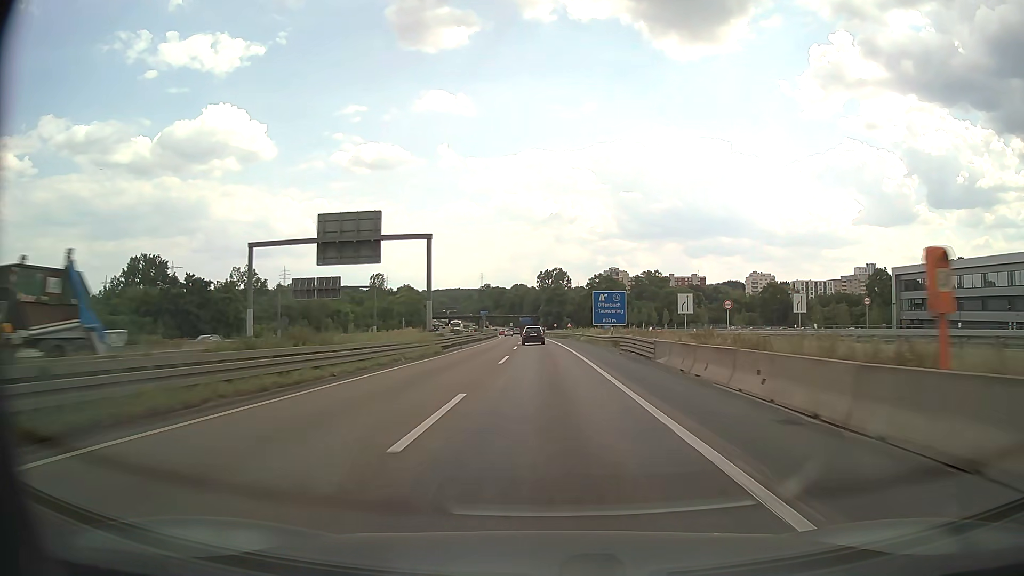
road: motorway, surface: asphalt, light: Day
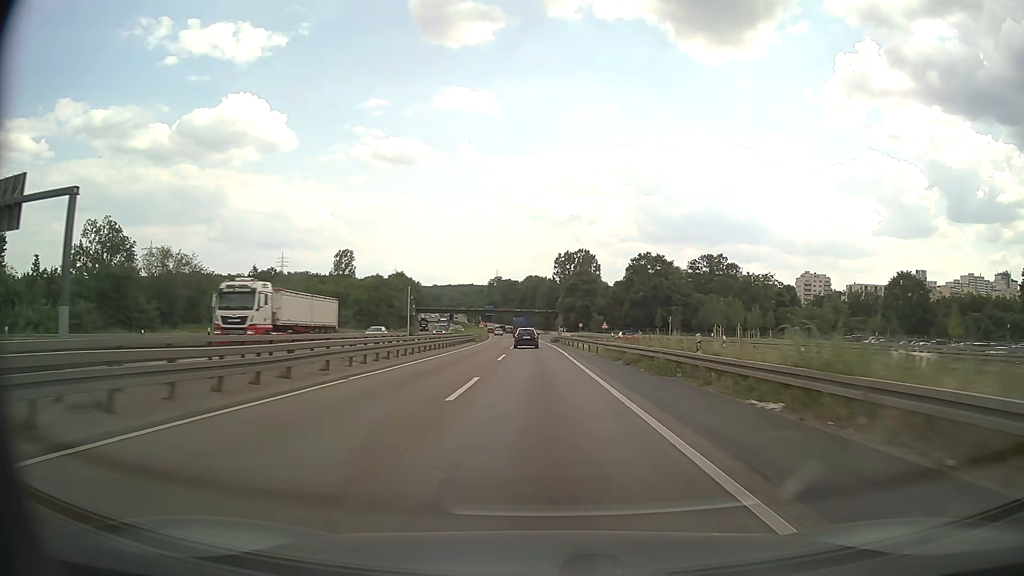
(-0.9, +66.4) m; -1°
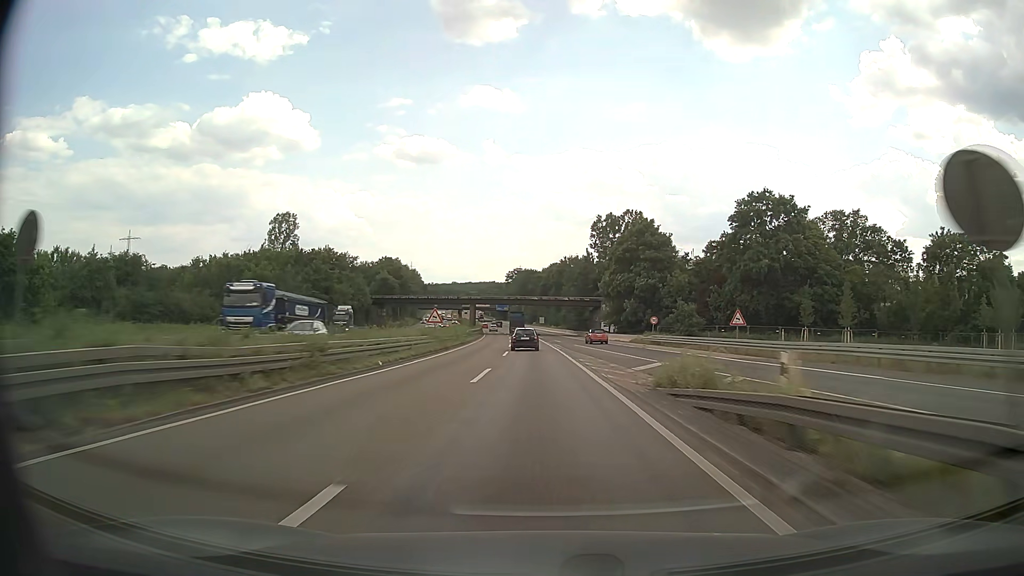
(-1.2, +66.9) m; -2°
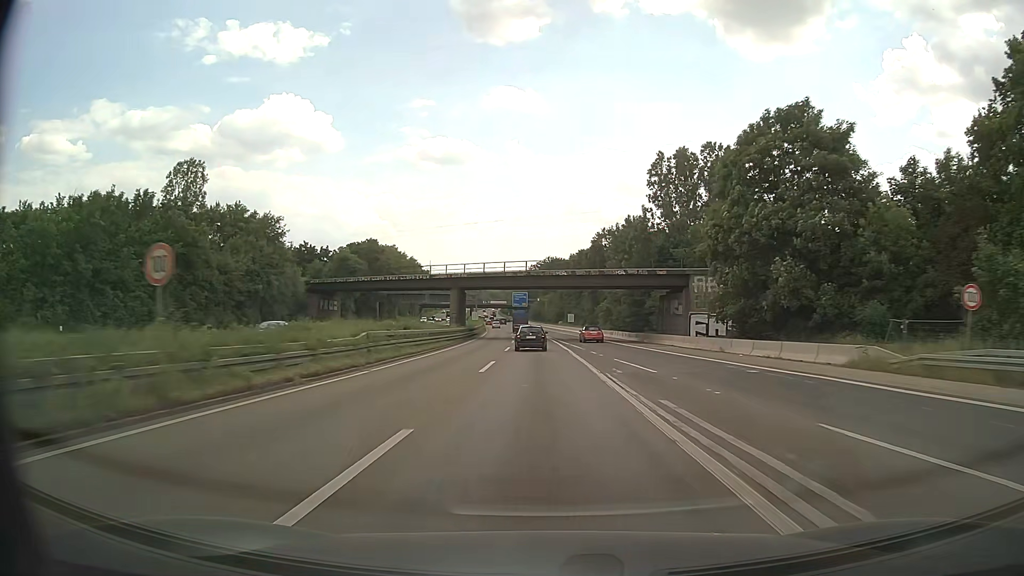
(-0.8, +50.4) m; -2°
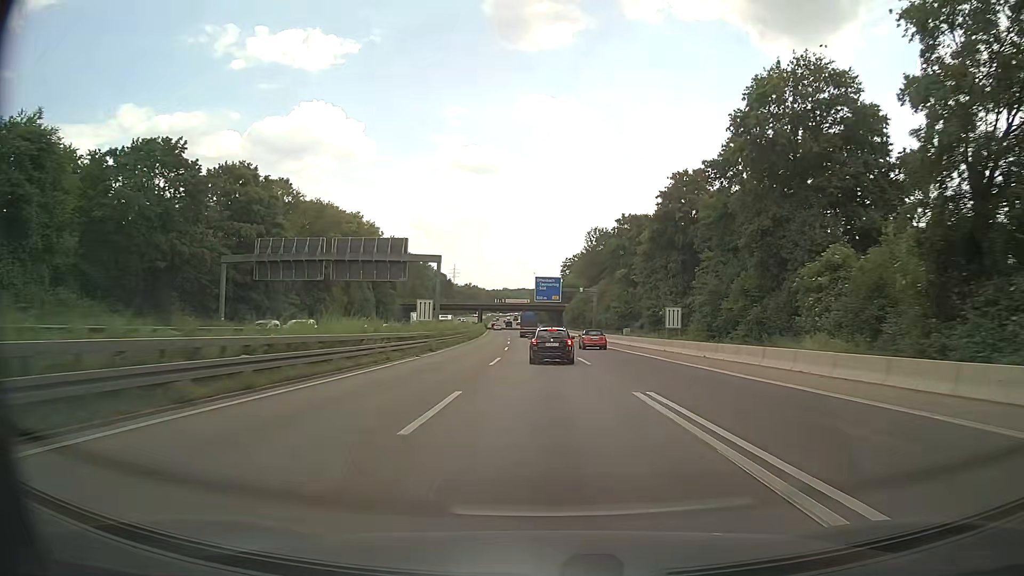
(-2.2, +83.4) m; -3°
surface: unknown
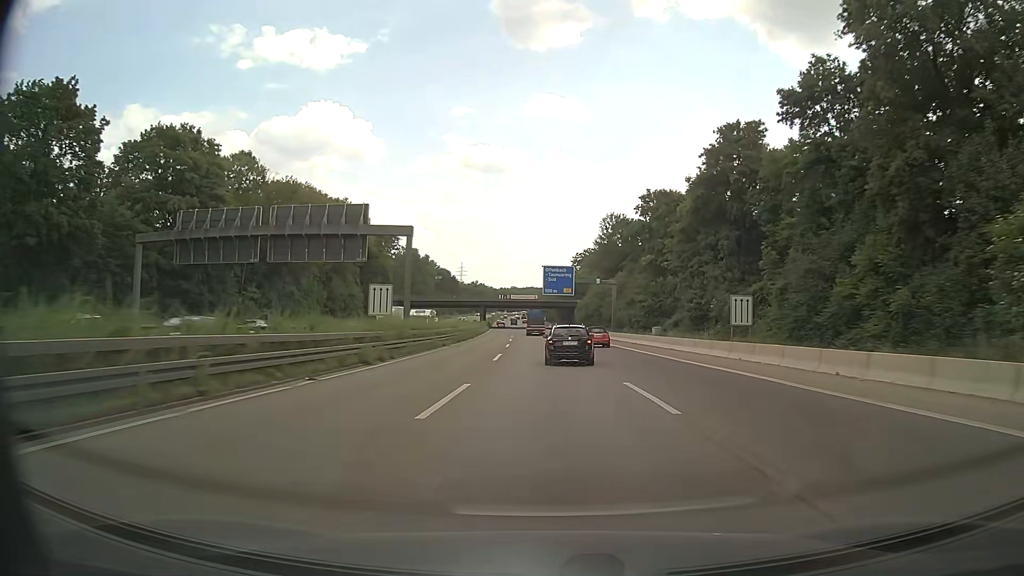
(-0.2, +16.5) m; -1°
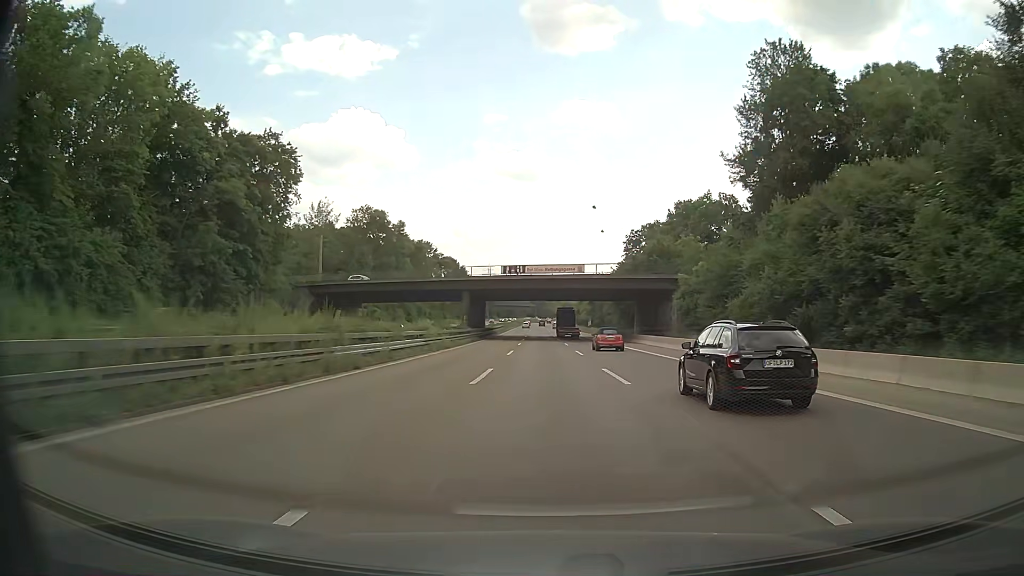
(-1.9, +82.8) m; -3°
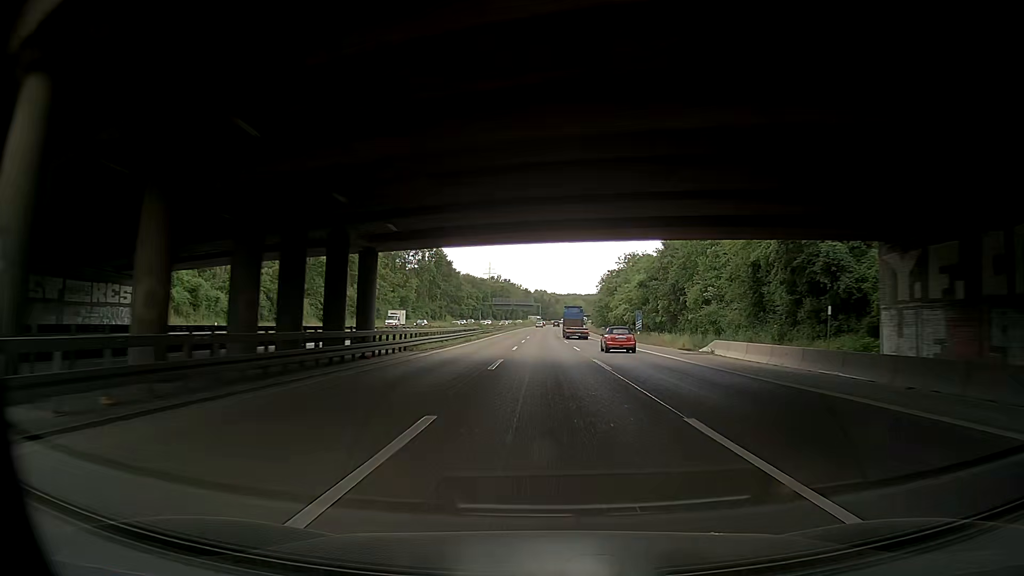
(-0.6, +66.4) m; 0°
(0, +10) (0, +20) (0, +30) (0, +40) (0, +50) (0, +60) (0, +70) (0, +80) (0, +90) (0, +100) m
